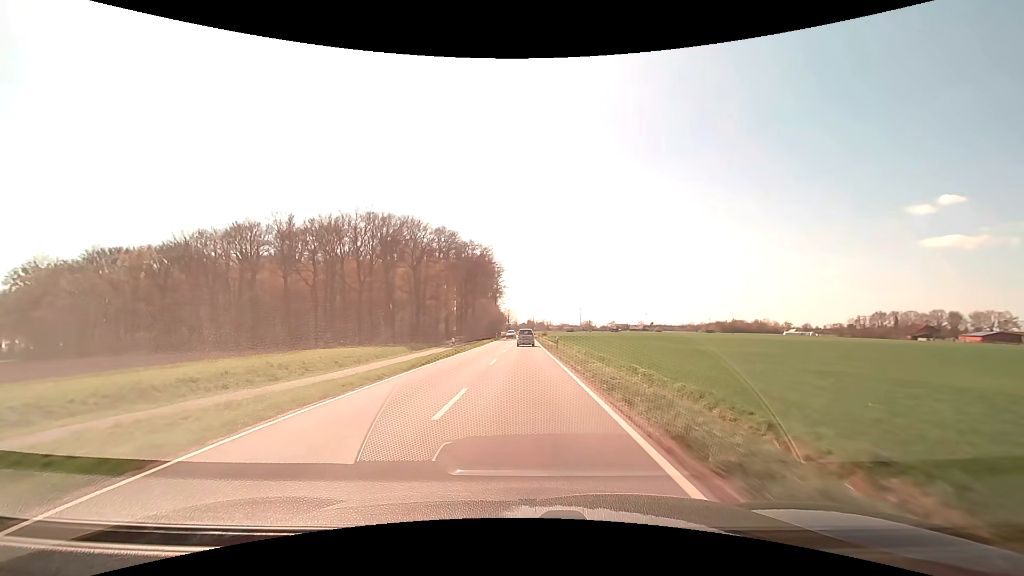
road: secondary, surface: asphalt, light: Day
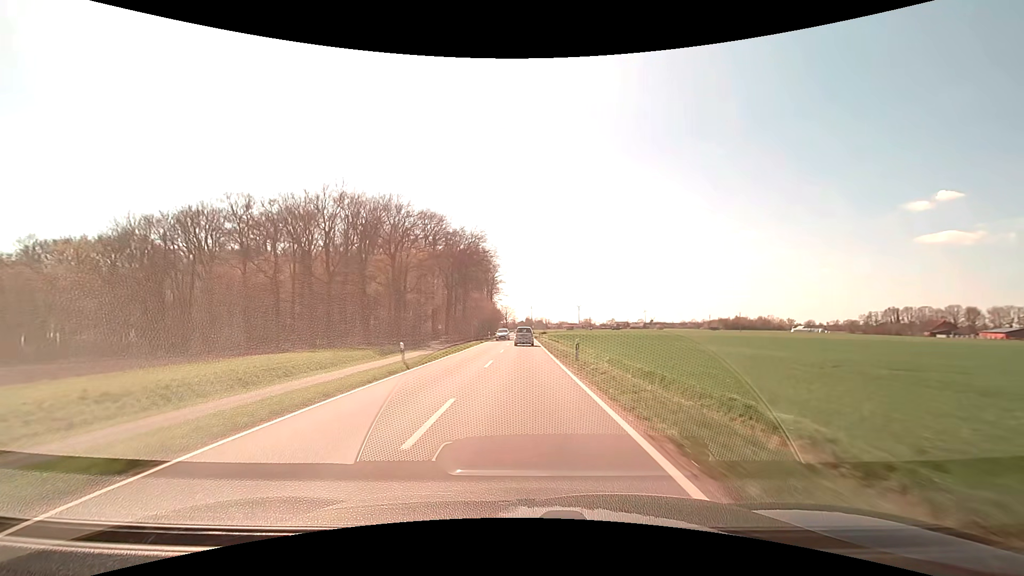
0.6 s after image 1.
(0.0, +14.2) m; 0°
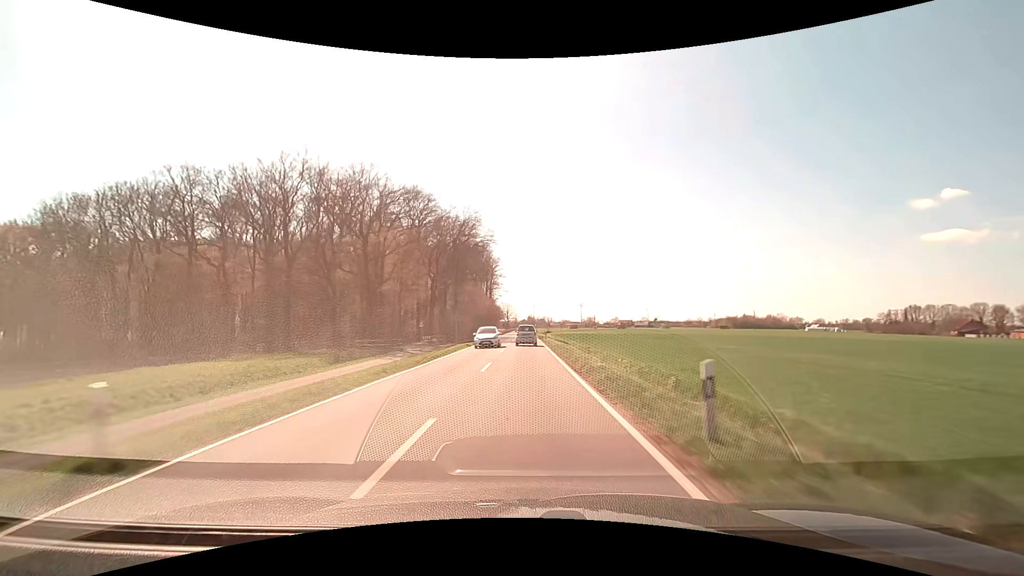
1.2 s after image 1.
(0.0, +14.6) m; 0°
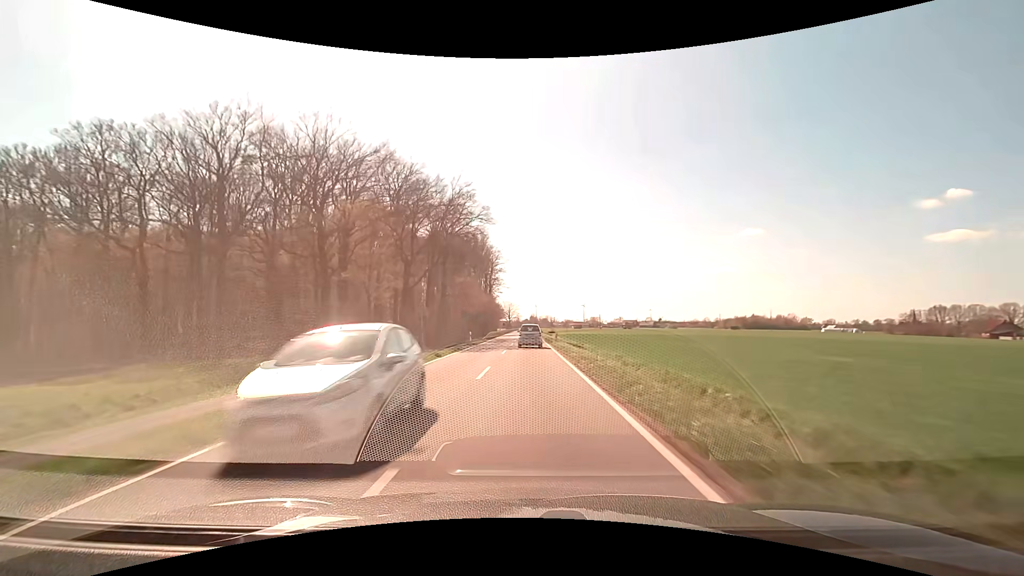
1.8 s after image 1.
(-0.1, +14.9) m; 0°
